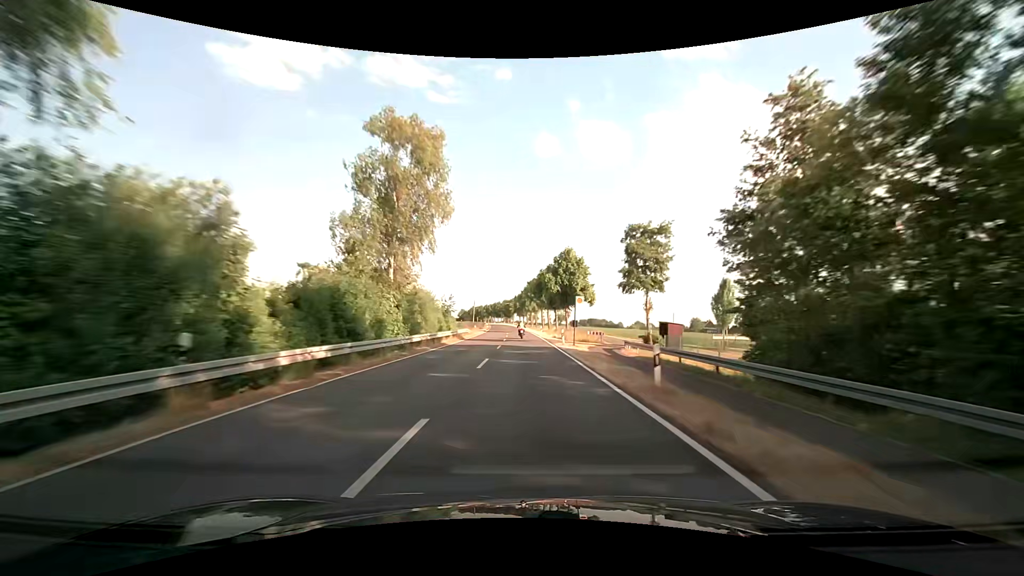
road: secondary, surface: asphalt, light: Day
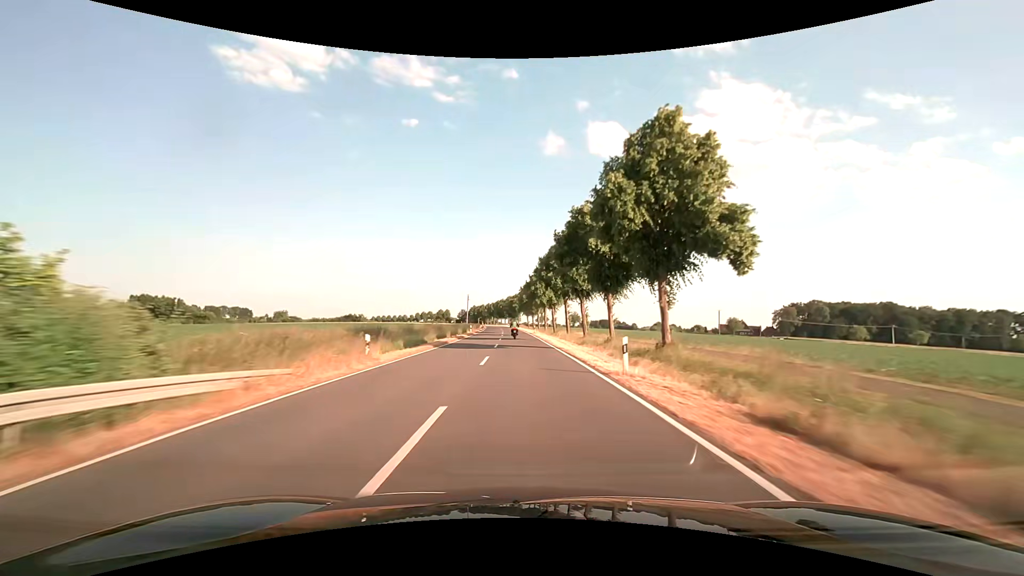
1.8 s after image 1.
(-0.2, +47.0) m; -1°
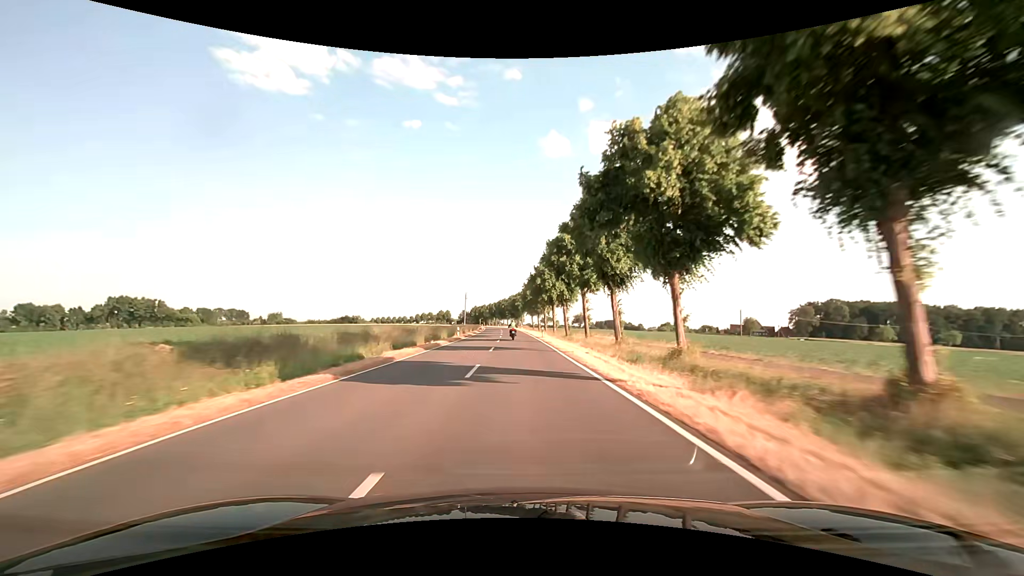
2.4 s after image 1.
(-0.1, +15.5) m; -1°
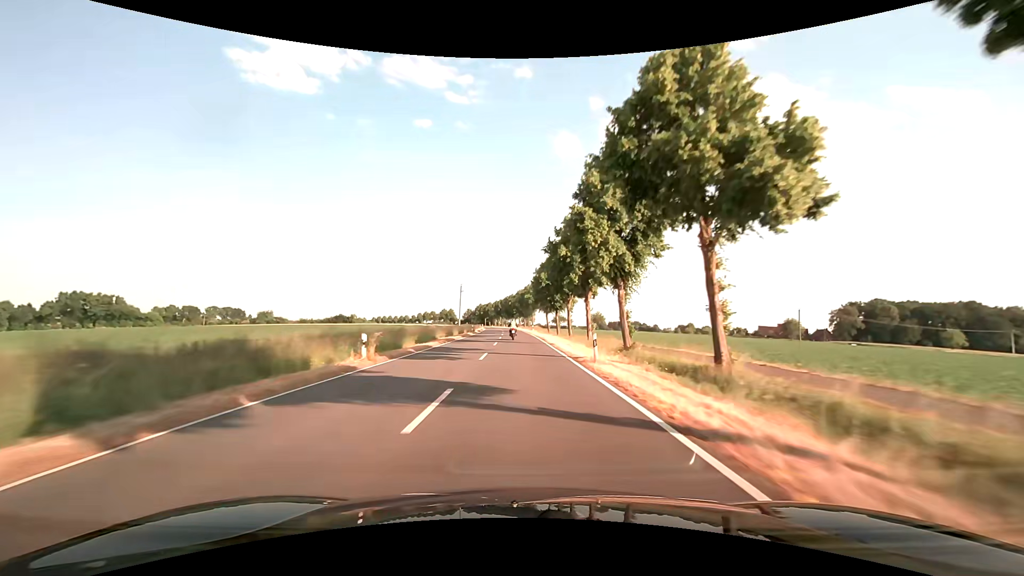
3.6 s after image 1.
(-0.3, +30.5) m; -1°
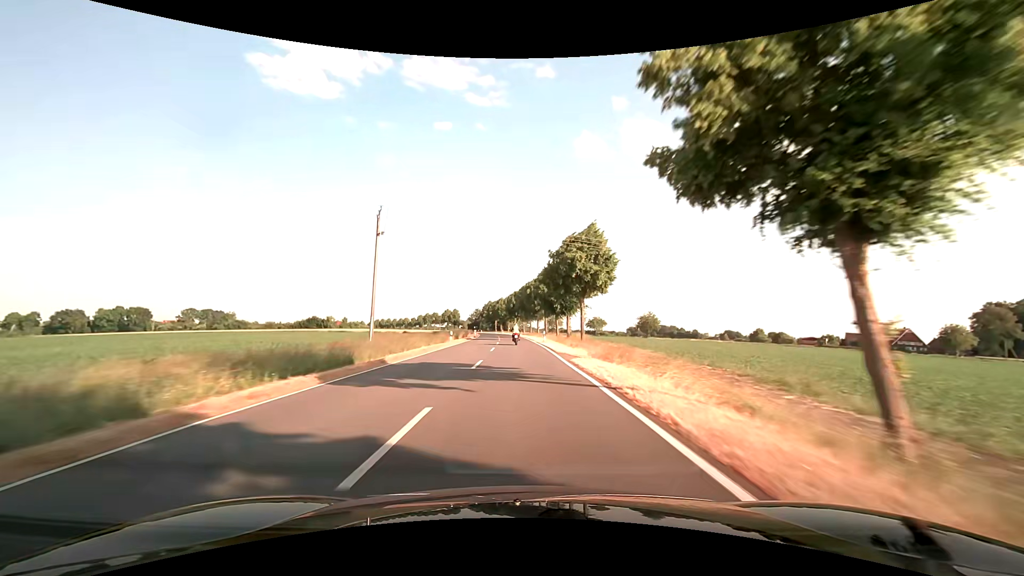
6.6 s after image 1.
(-1.7, +74.0) m; -3°
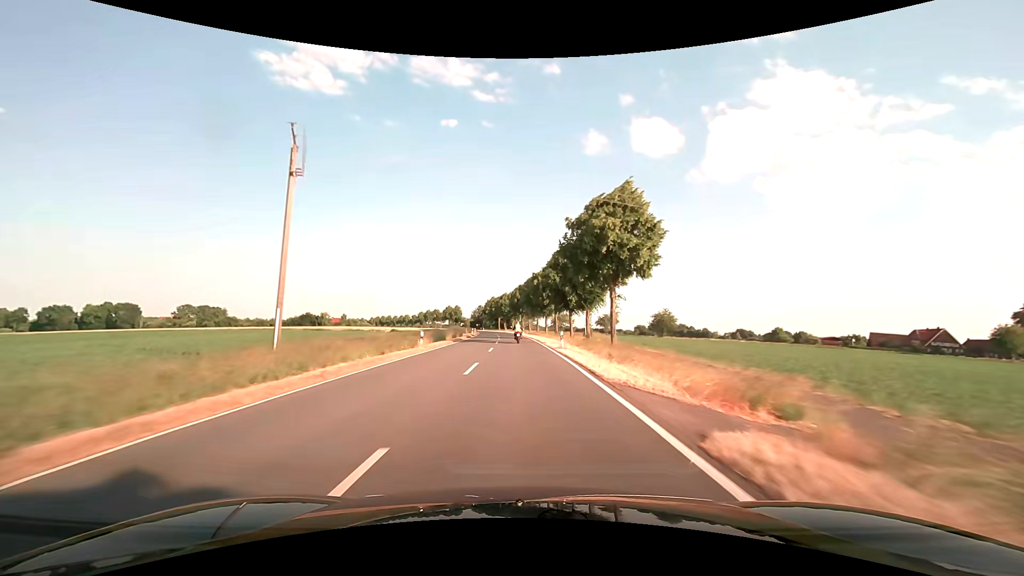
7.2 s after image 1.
(-0.1, +14.7) m; -1°
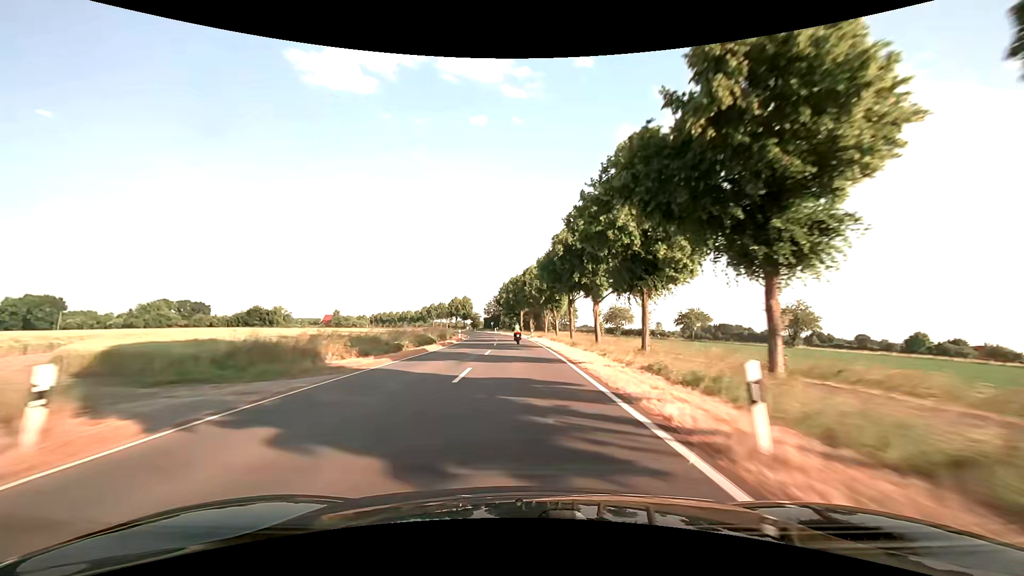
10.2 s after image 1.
(-2.1, +74.0) m; -4°
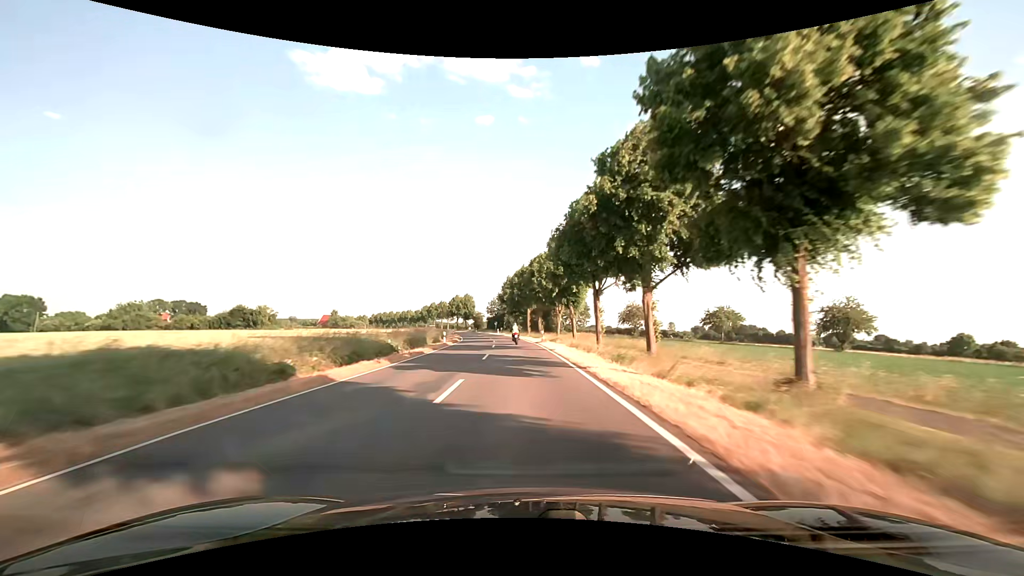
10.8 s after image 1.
(0.0, +14.9) m; 0°
(0, +10) (0, +20) (0, +30) (-1, +40) (-1, +50) (-2, +60) (-3, +70) (-5, +80) (-6, +90) (-8, +100) m
